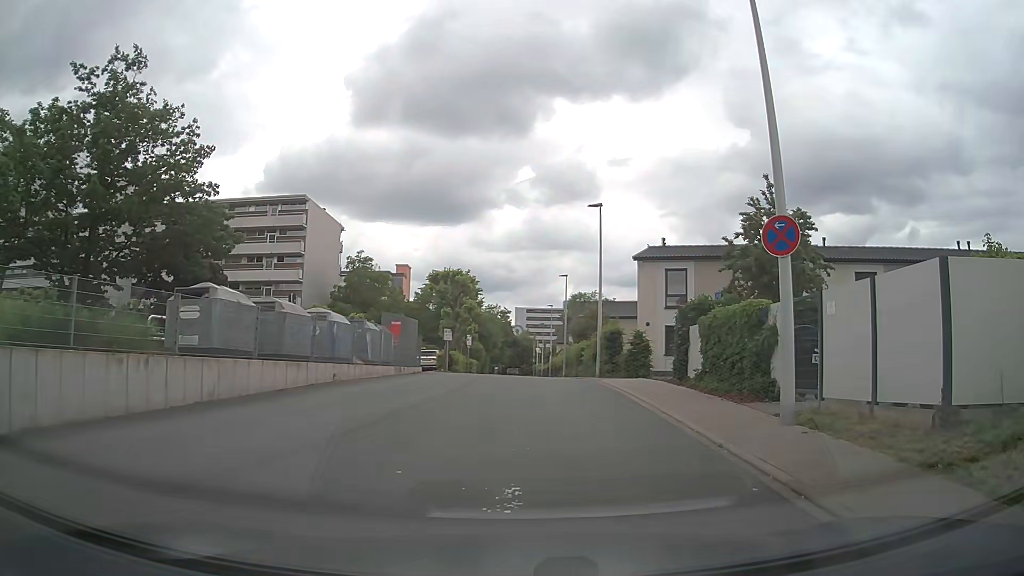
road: residential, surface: asphalt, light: Day
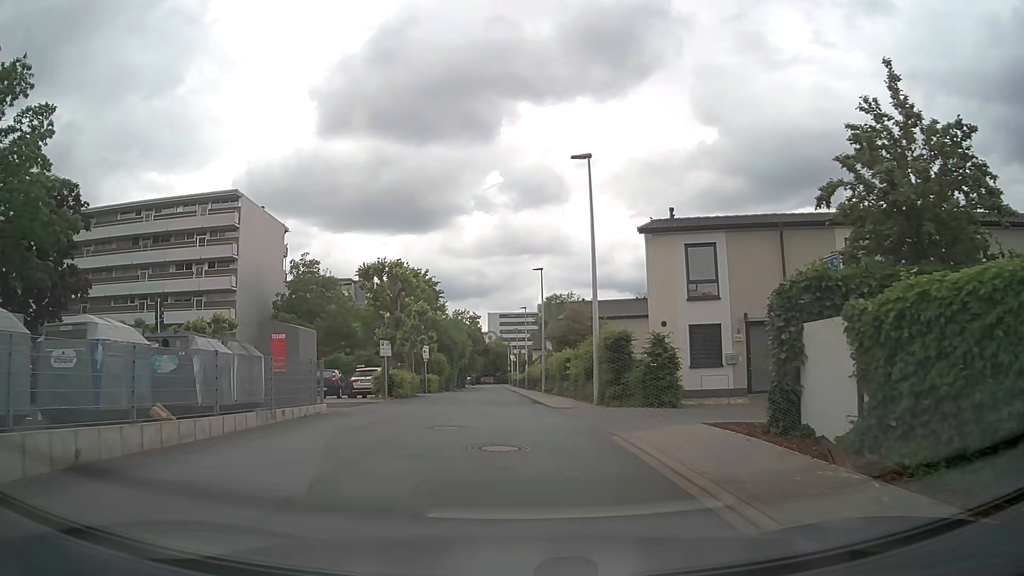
(+0.6, +10.1) m; +4°
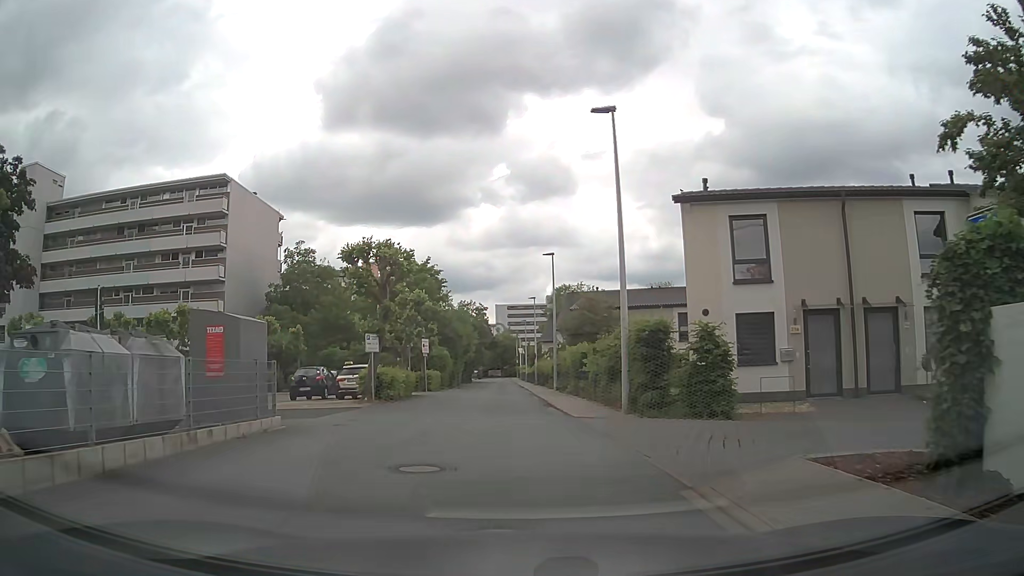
(-0.1, +4.1) m; -2°
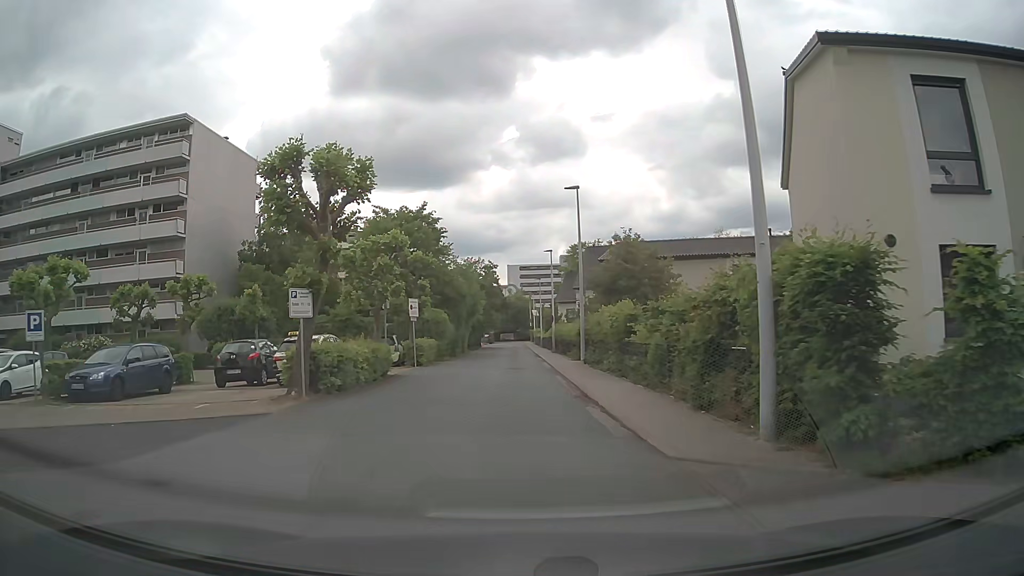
(0.0, +9.1) m; 0°
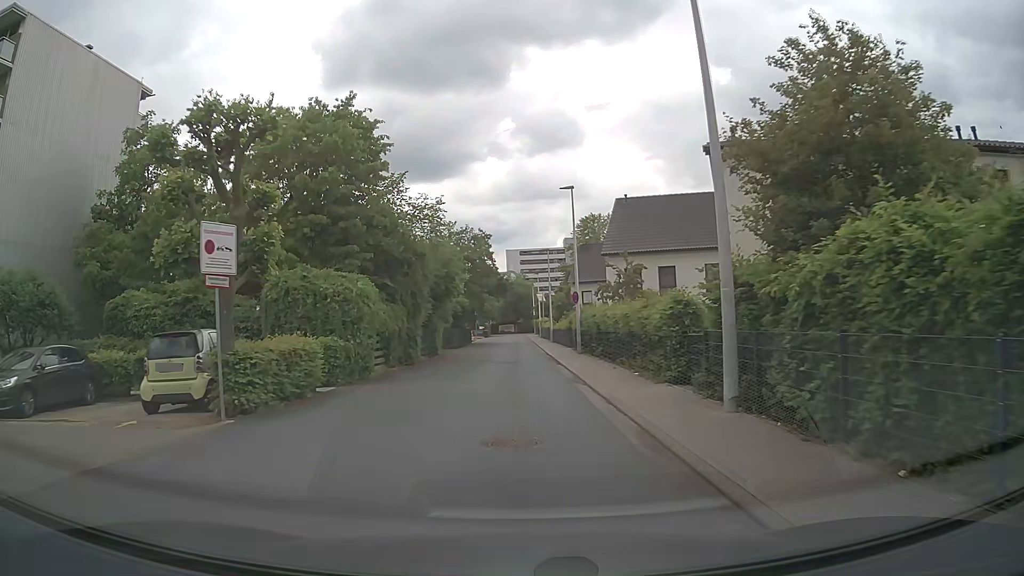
(-0.2, +20.8) m; -1°
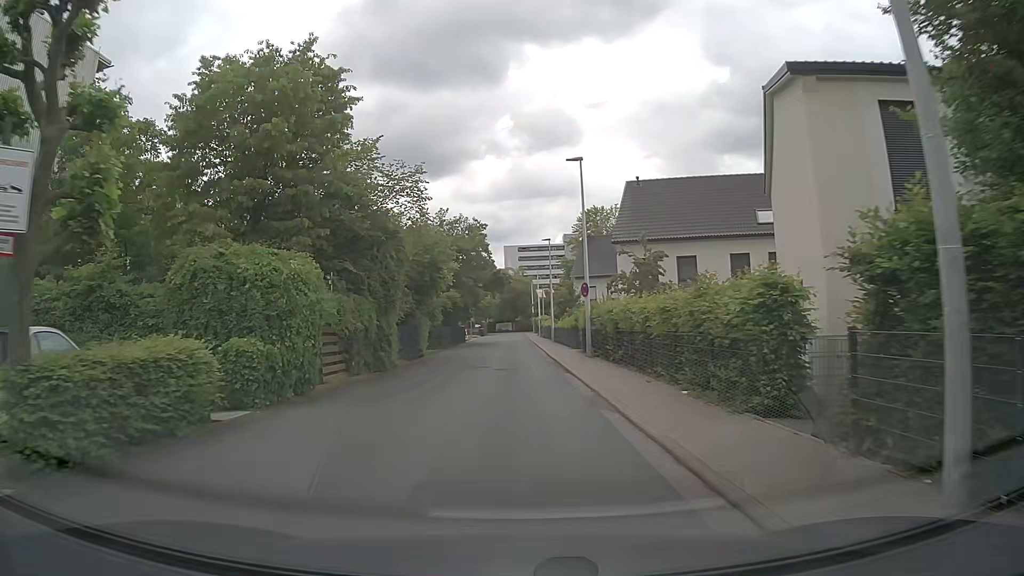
(0.0, +5.4) m; 0°
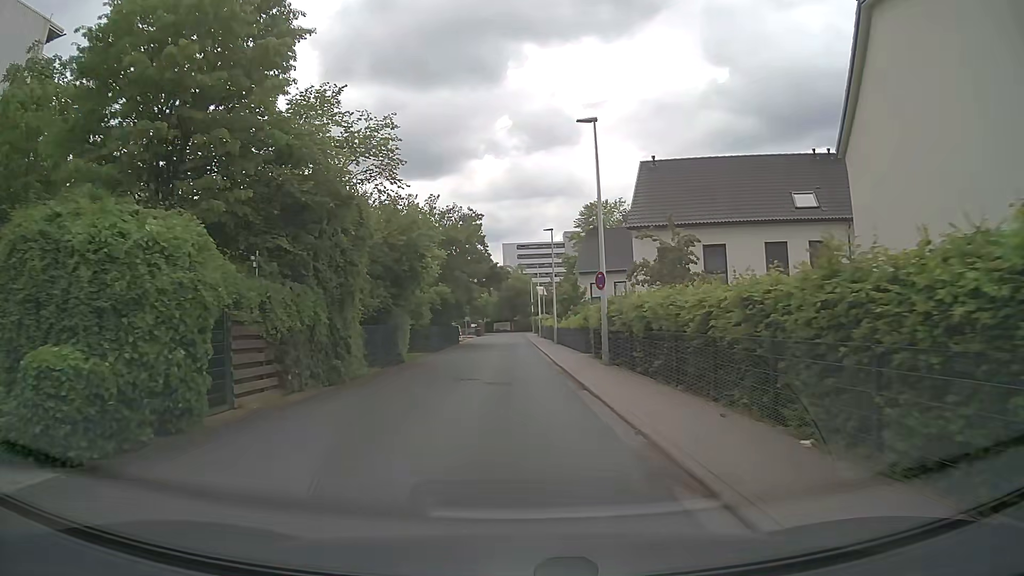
(0.0, +5.4) m; 0°
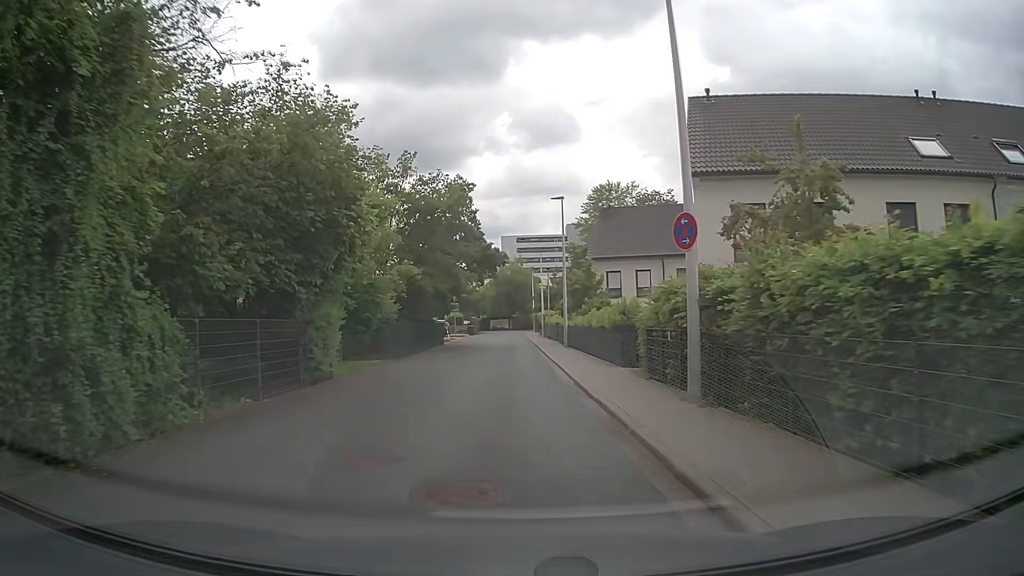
(+0.1, +11.0) m; 0°
